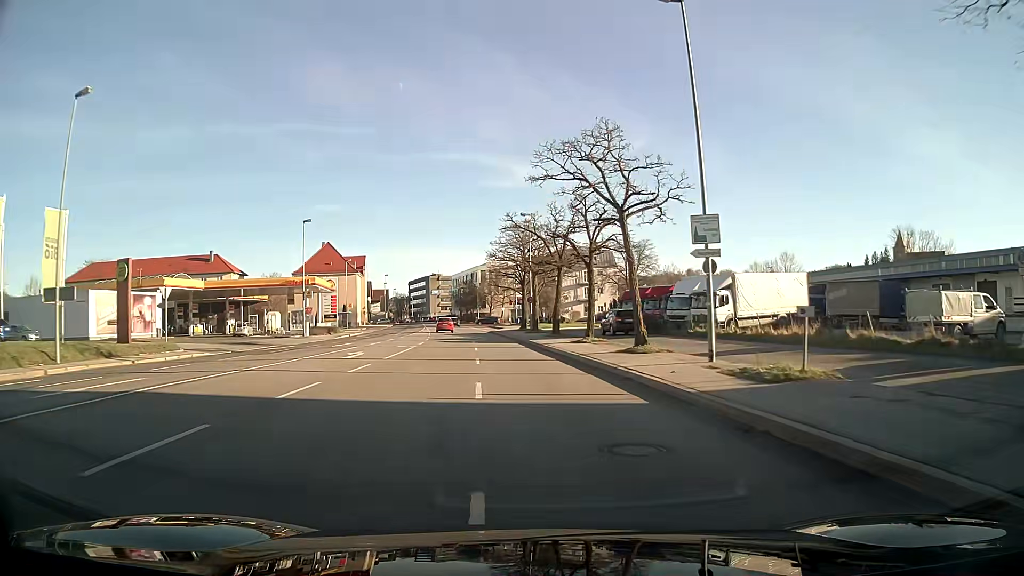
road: primary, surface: asphalt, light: Day
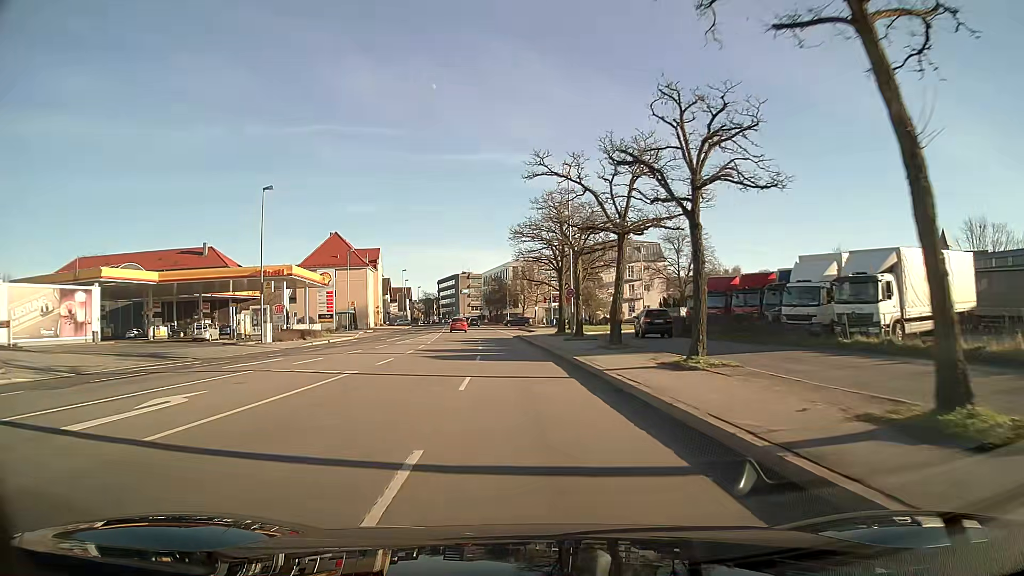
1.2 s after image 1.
(-0.4, +16.4) m; -3°
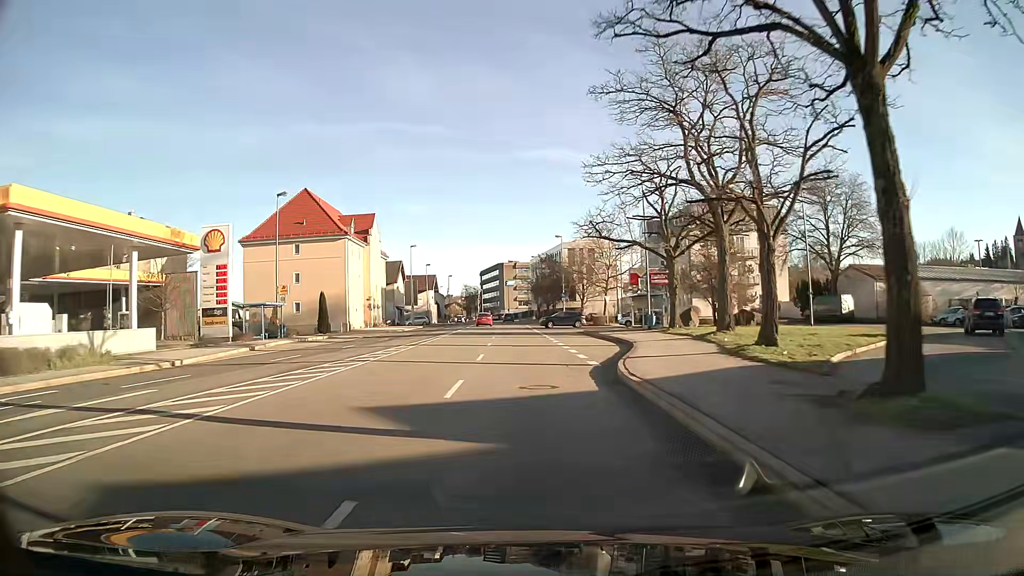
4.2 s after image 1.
(-1.5, +38.0) m; -4°
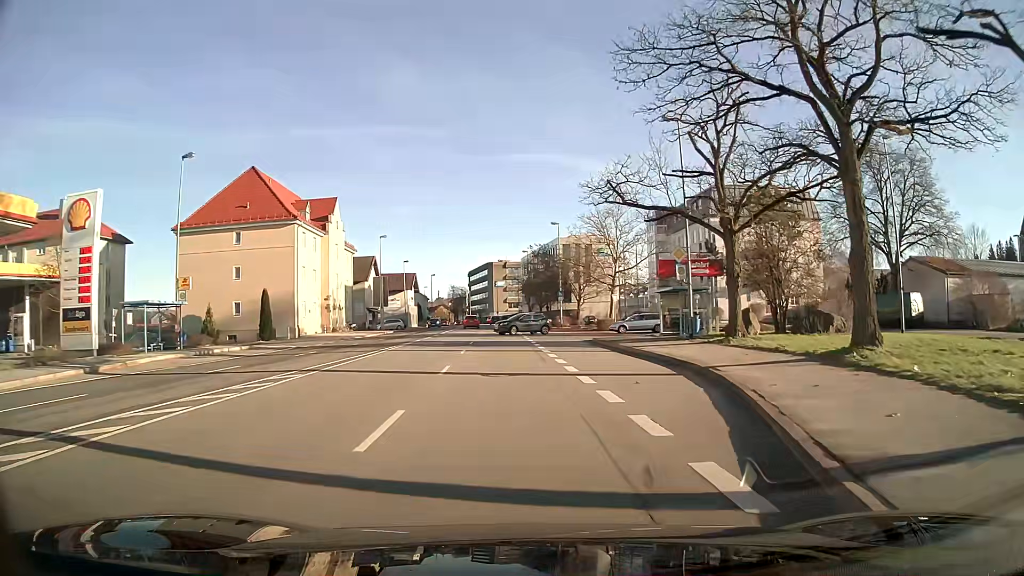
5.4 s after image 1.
(+0.2, +13.2) m; +3°
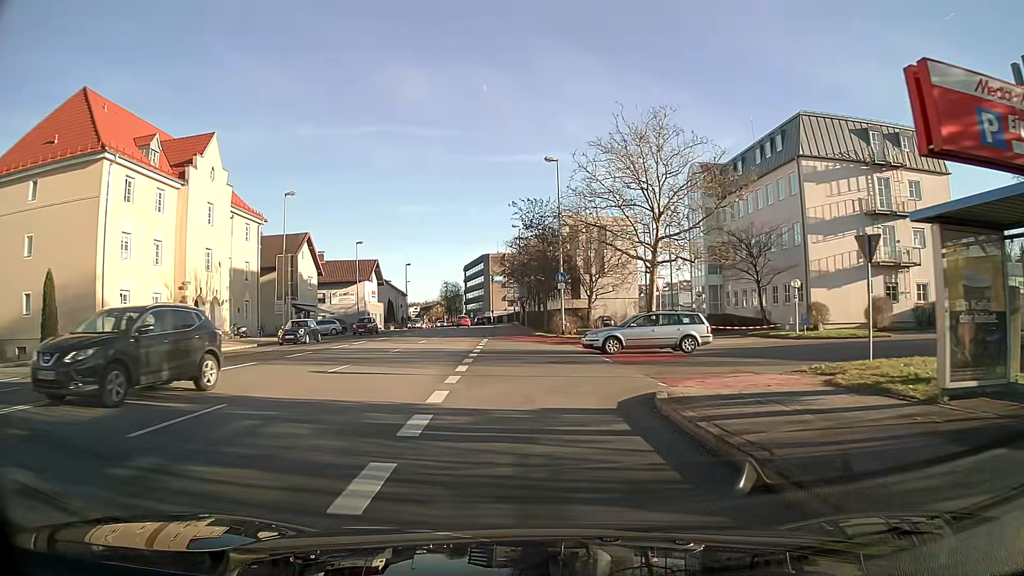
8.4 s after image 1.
(+0.3, +26.6) m; -4°
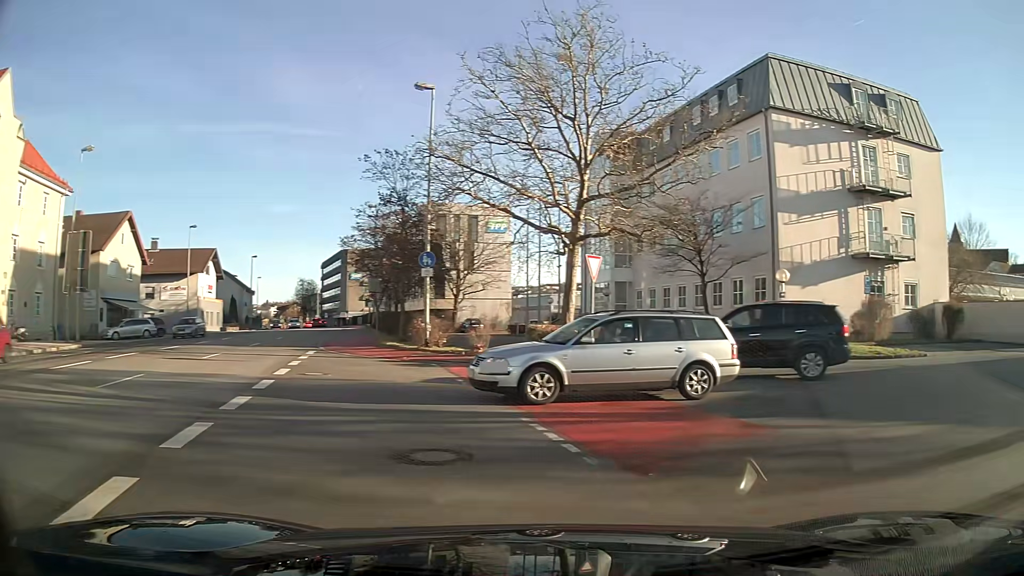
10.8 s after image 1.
(+0.7, +12.5) m; +20°
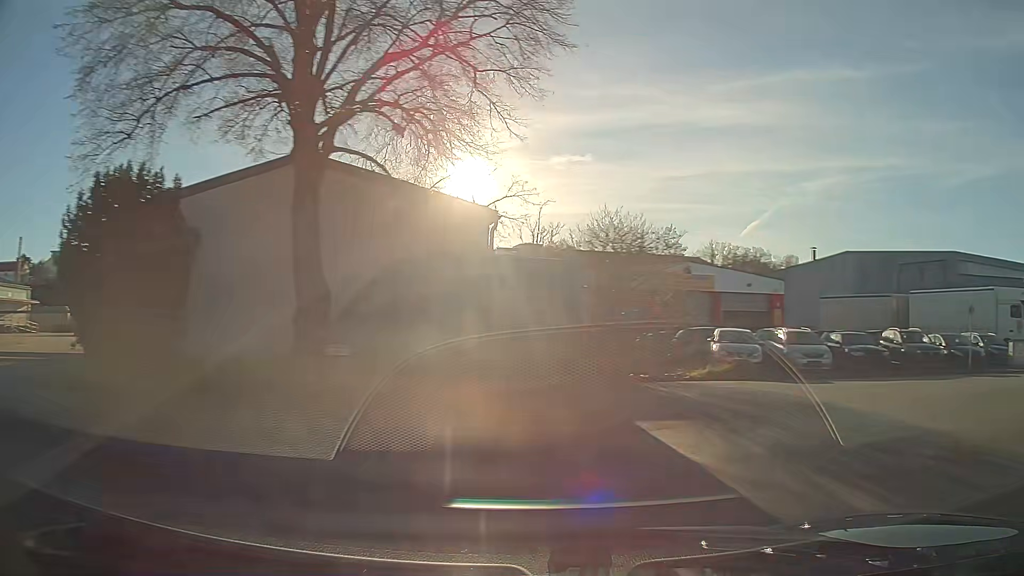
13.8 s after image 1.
(+9.6, +8.4) m; +93°
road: residential
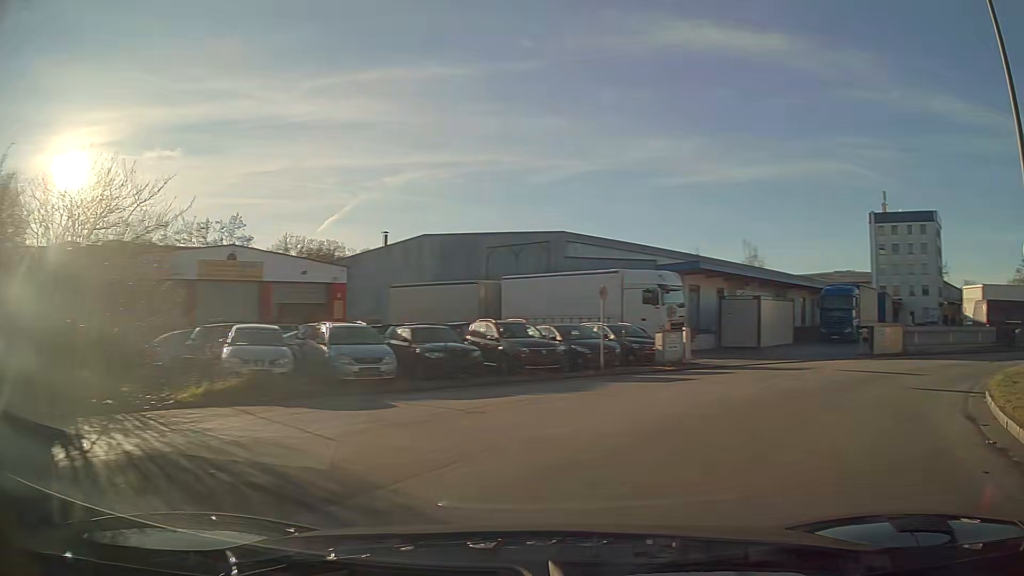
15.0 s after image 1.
(+2.0, +6.4) m; +33°
(+3, +9) (+9, +17) (+18, +22) (+27, +26) (+35, +32) (+41, +39) (+47, +48) (+53, +56) (+59, +64) (+65, +72) m
